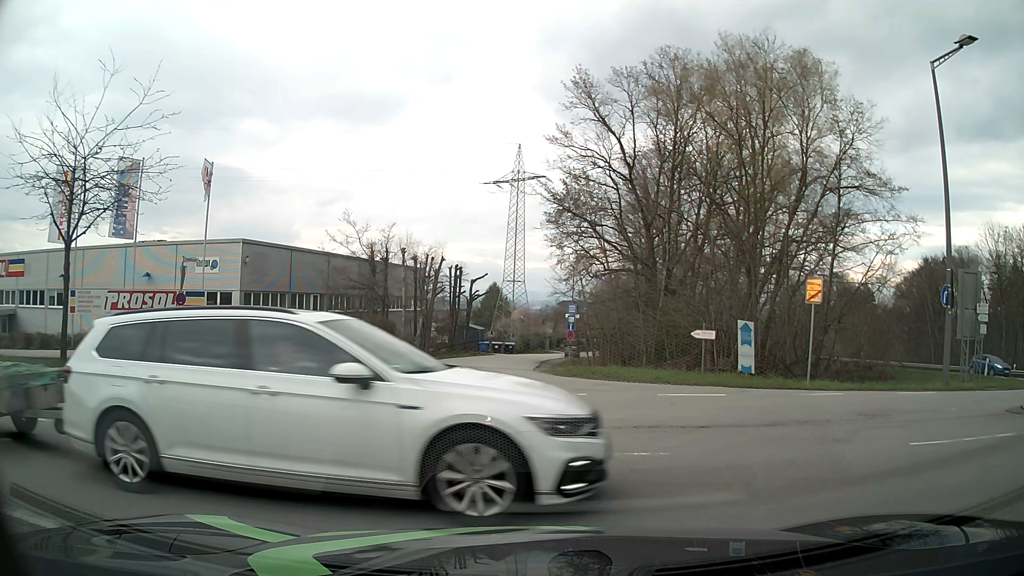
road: residential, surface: asphalt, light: Day
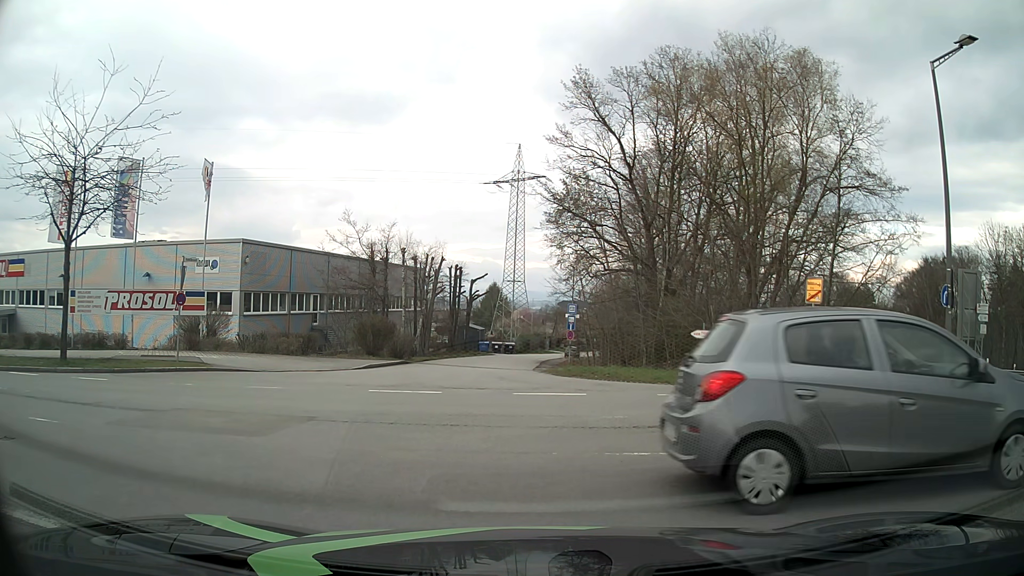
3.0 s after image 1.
(0.0, 0.0) m; 0°
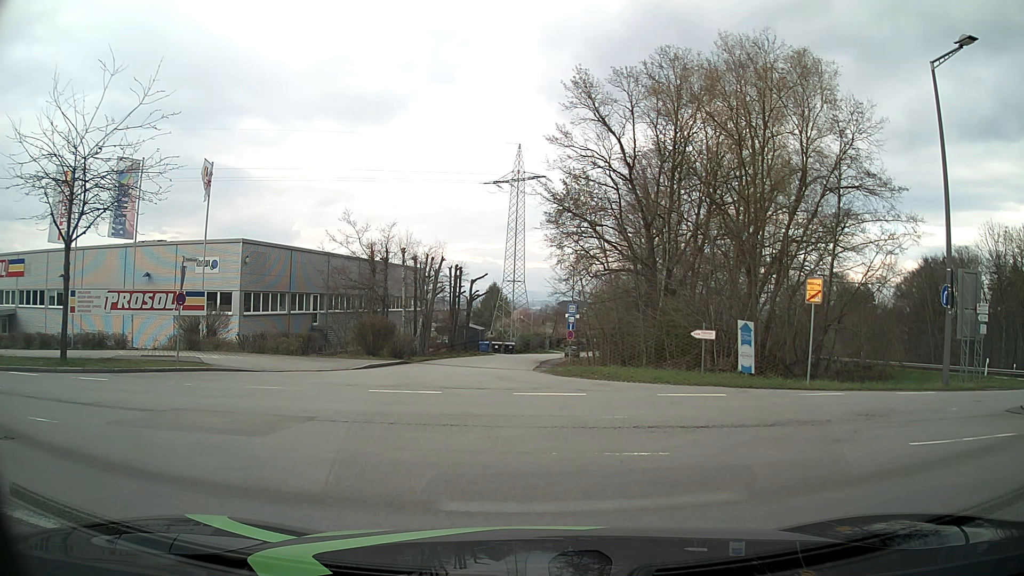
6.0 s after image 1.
(0.0, 0.0) m; 0°
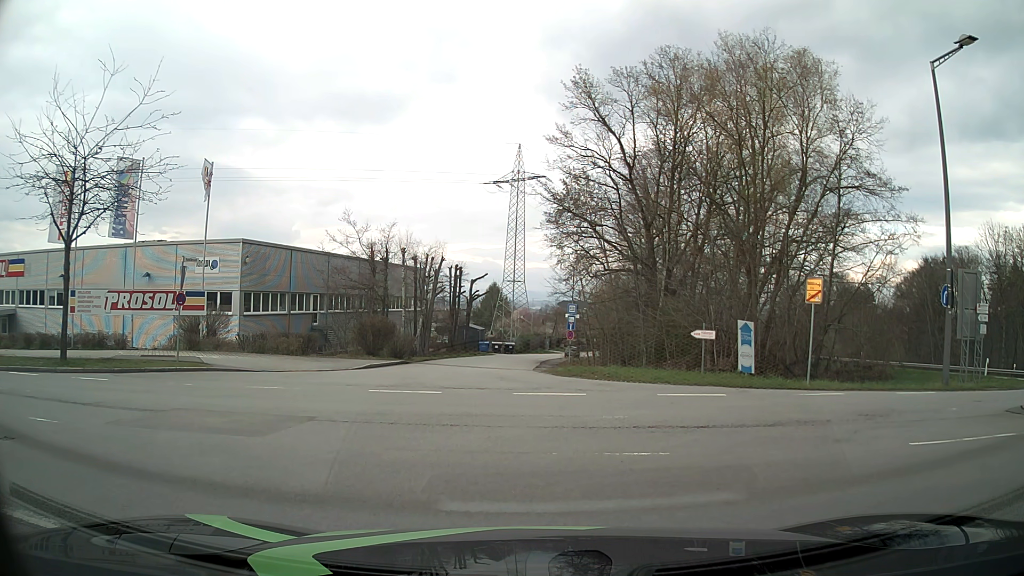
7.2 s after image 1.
(0.0, 0.0) m; 0°
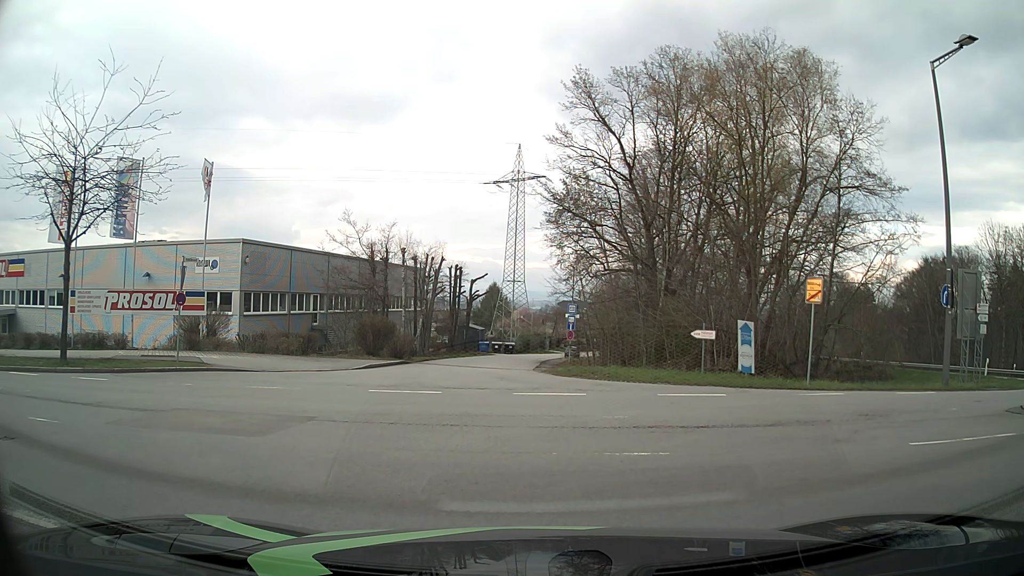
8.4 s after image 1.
(0.0, 0.0) m; 0°
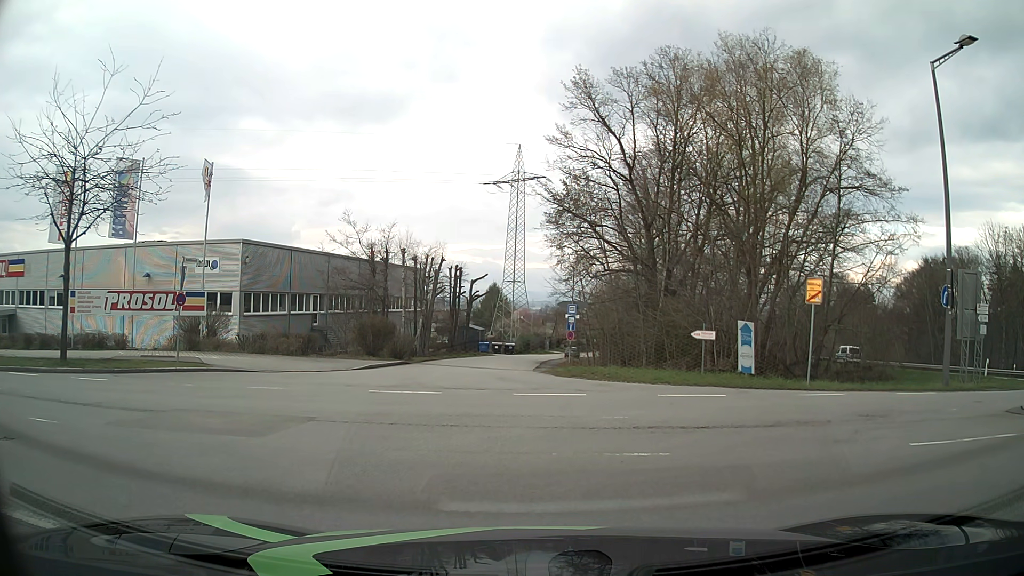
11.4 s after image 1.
(0.0, 0.0) m; 0°
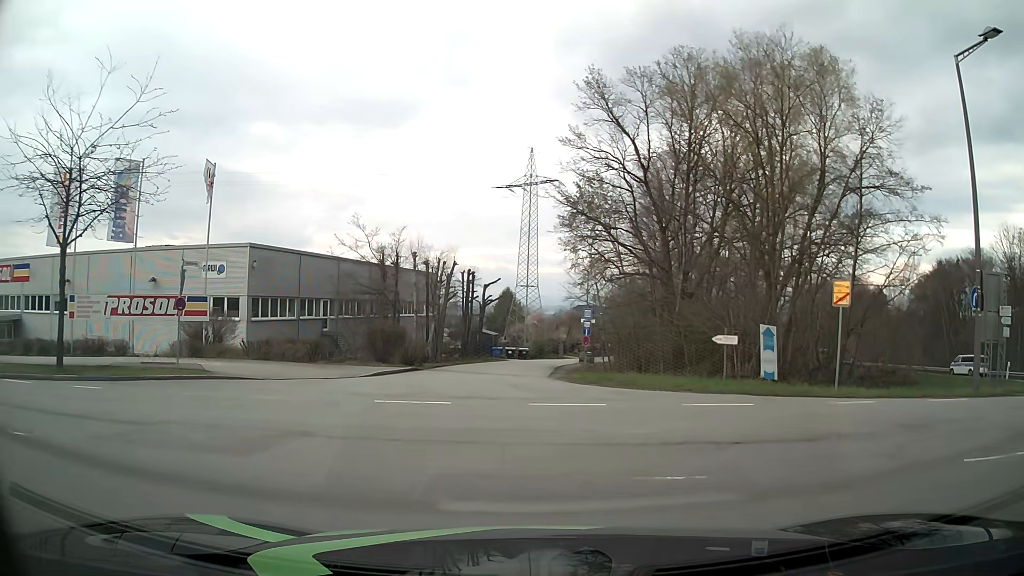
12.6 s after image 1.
(0.0, +1.0) m; 0°
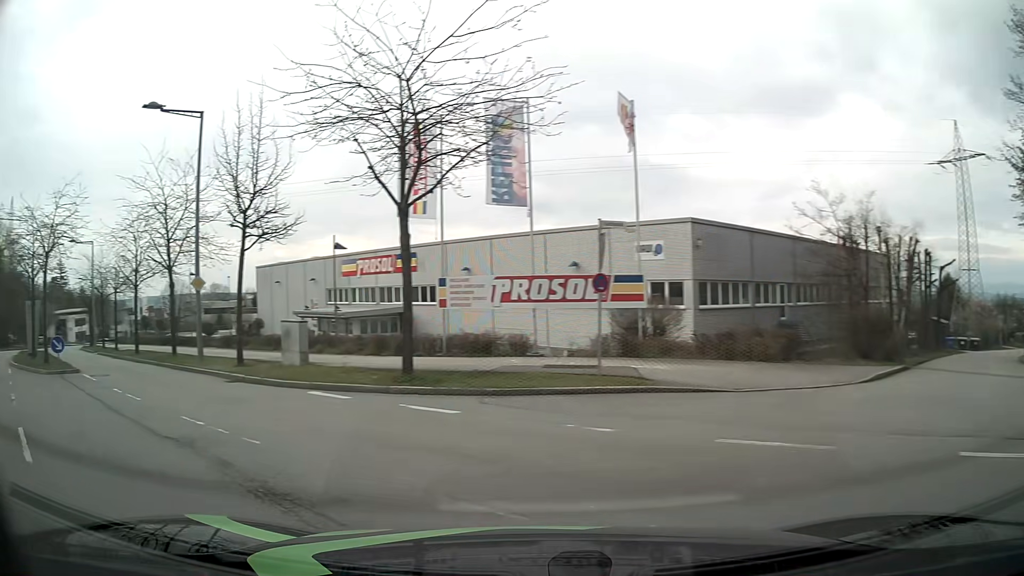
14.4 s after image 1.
(-2.3, +6.7) m; -39°
(-4, +9) (-10, +17) (-17, +24) (-24, +31) (-31, +38) (-38, +45) (-45, +53) (-51, +60) (-57, +68) (-63, +77) m
